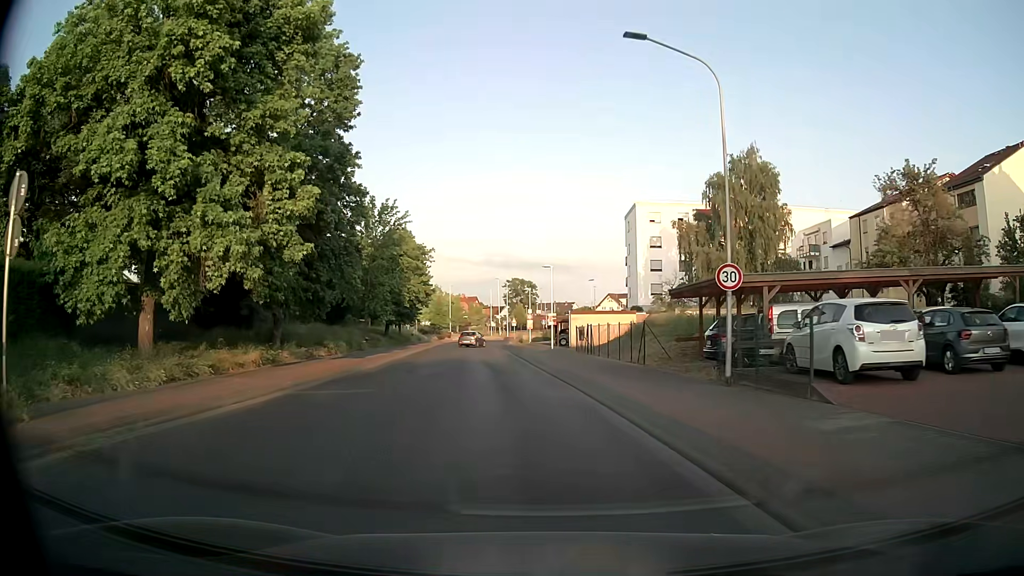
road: tertiary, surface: asphalt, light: Day
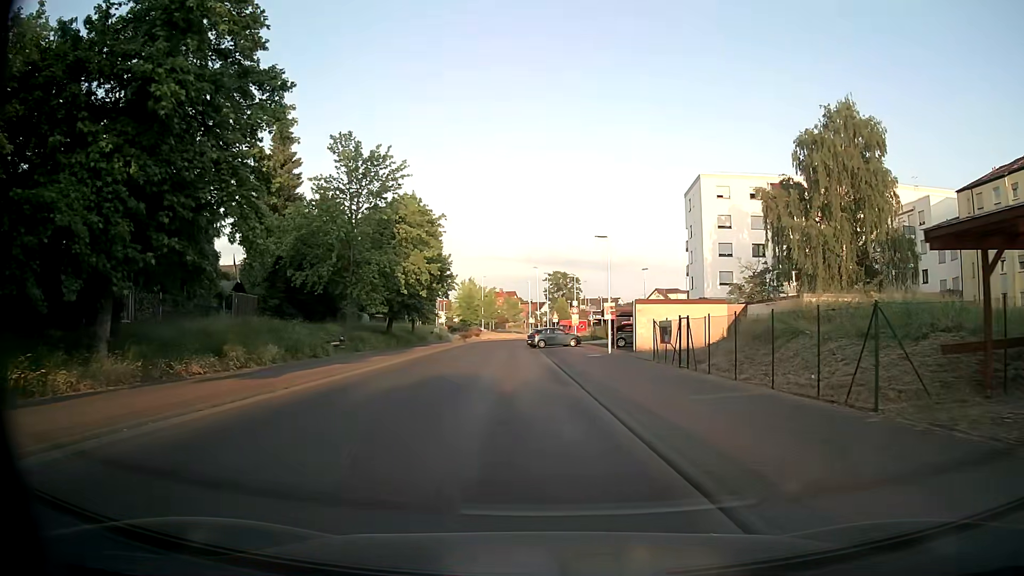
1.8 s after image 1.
(-0.5, +14.9) m; -3°
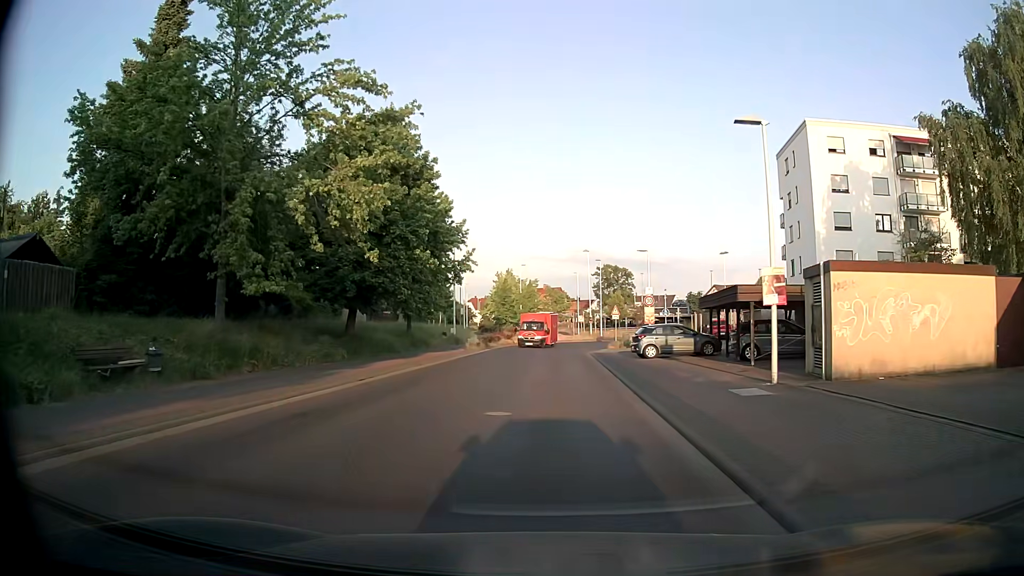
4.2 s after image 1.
(-0.7, +20.0) m; -4°
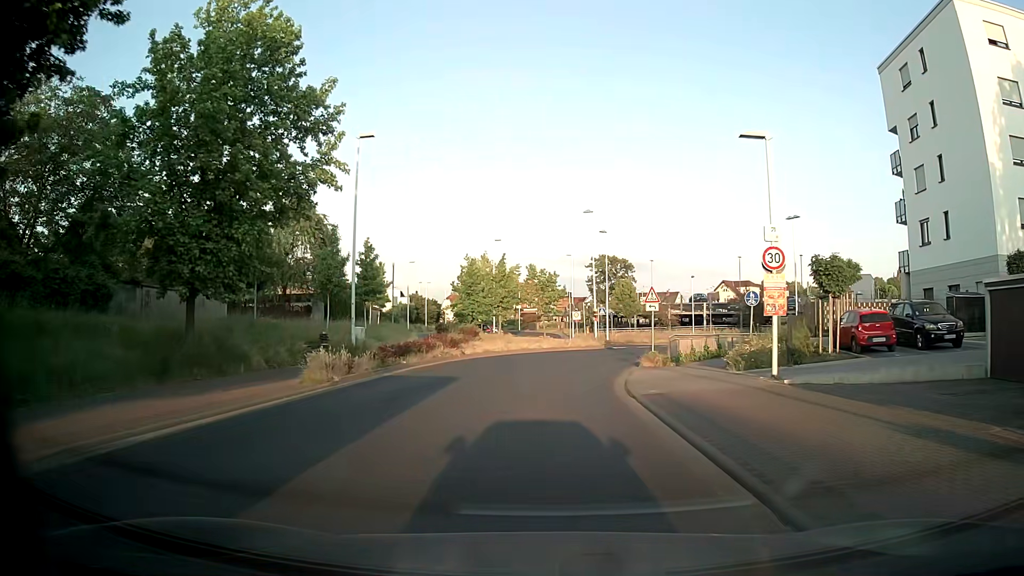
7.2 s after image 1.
(+0.4, +25.2) m; +1°
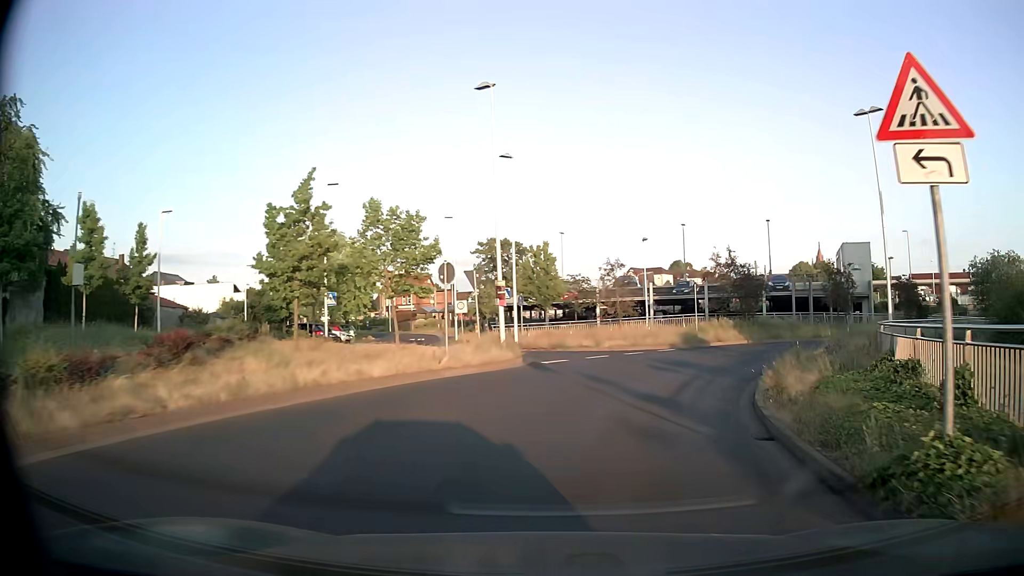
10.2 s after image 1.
(+0.7, +25.5) m; +8°
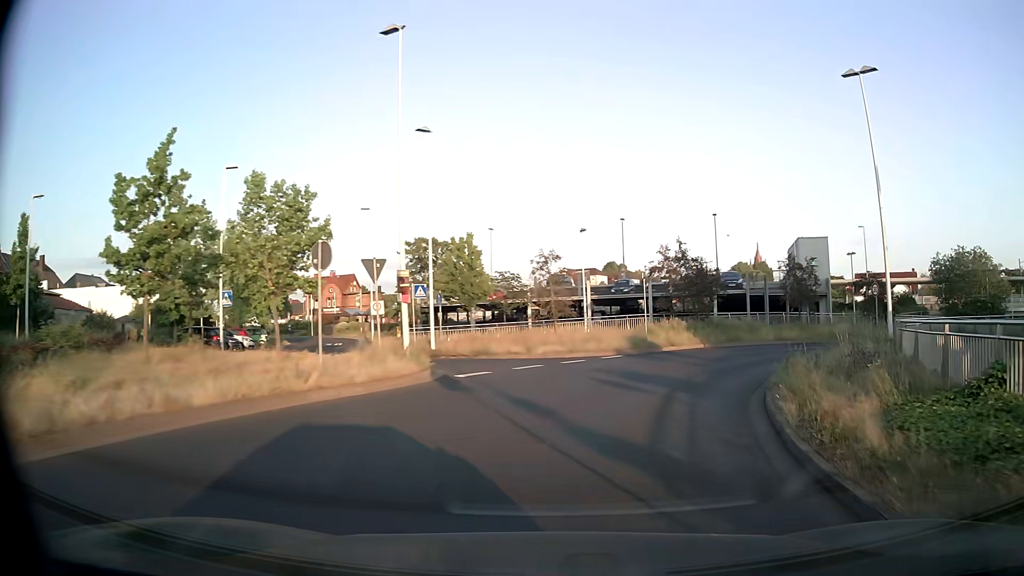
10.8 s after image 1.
(+0.3, +5.2) m; +5°
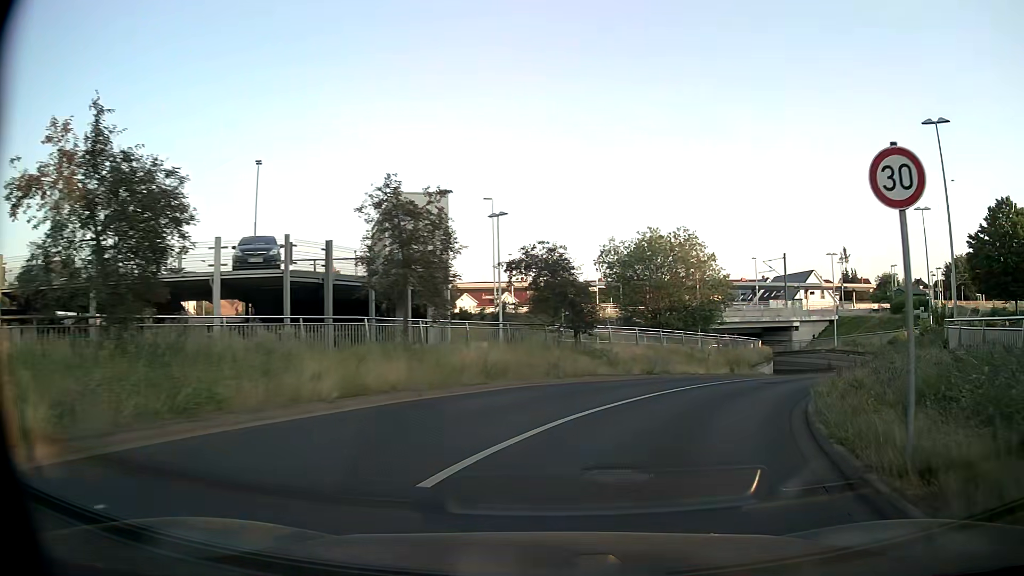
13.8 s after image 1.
(+8.0, +24.5) m; +37°
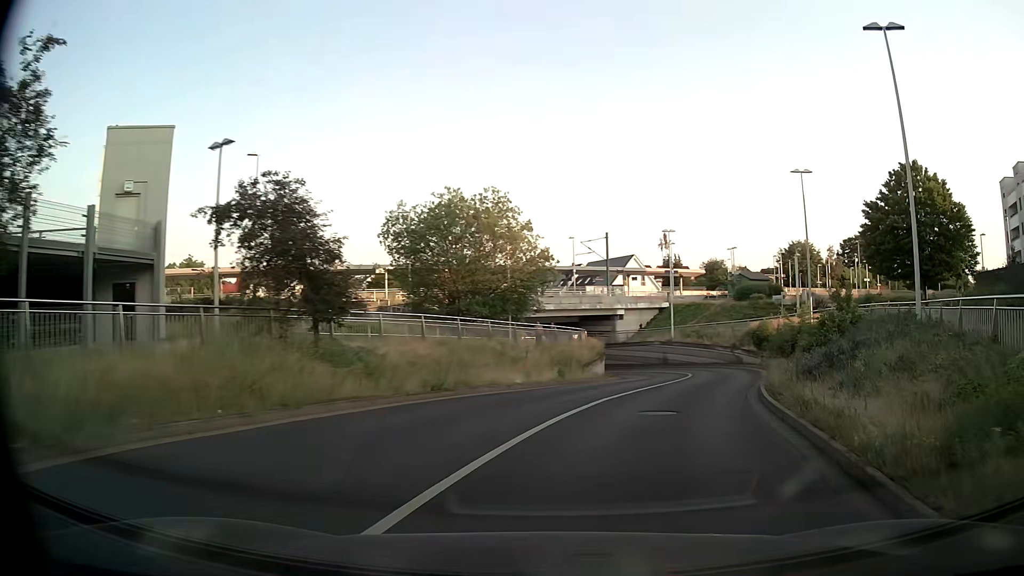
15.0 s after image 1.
(+1.5, +10.4) m; +16°
(+1, +10) (+4, +19) (+7, +29) (+10, +39) (+10, +49) (+8, +58) (+4, +67) (-2, +76) (-9, +83) (-18, +87) m
